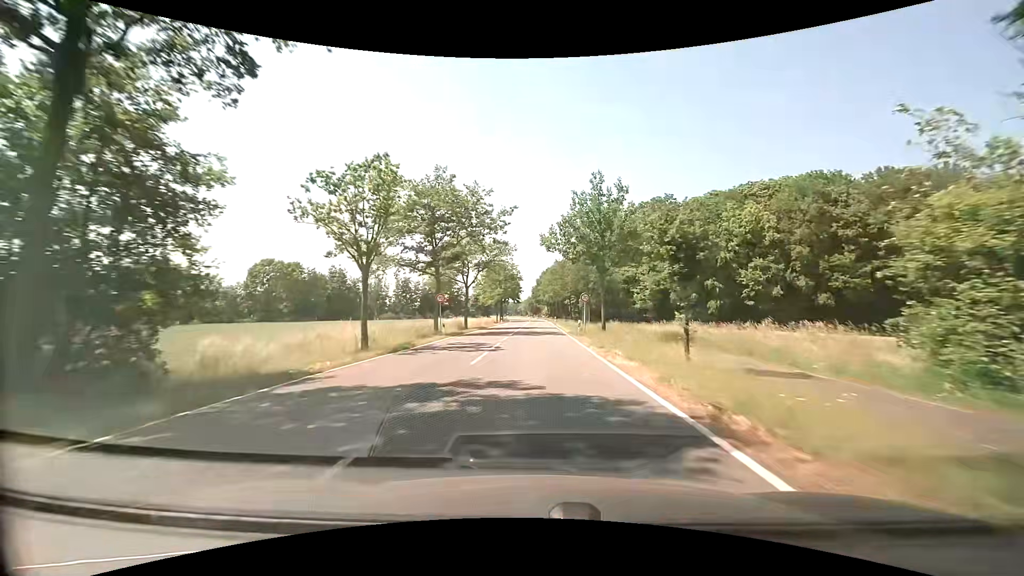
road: secondary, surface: asphalt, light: Day
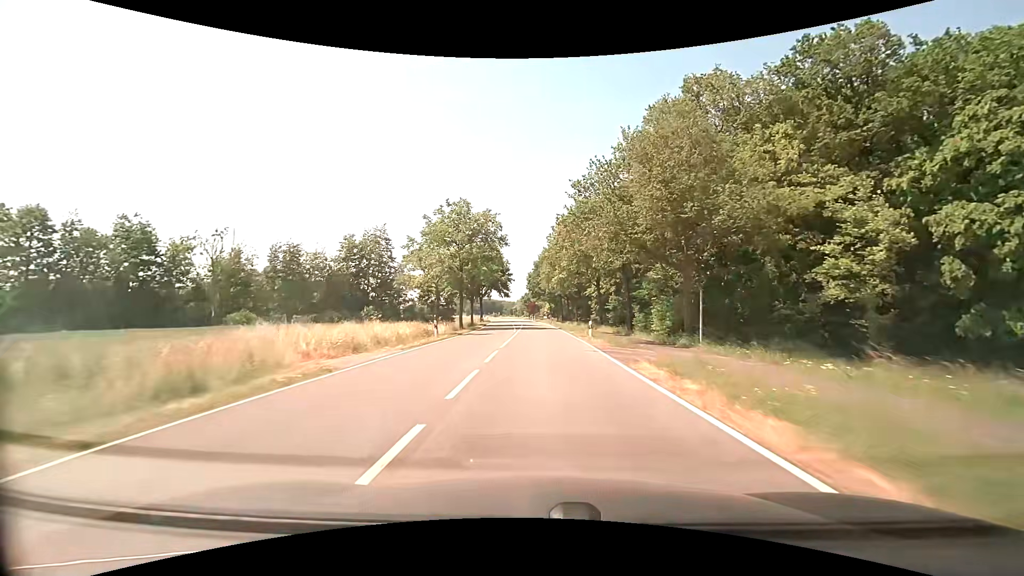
(+0.1, +53.8) m; 0°
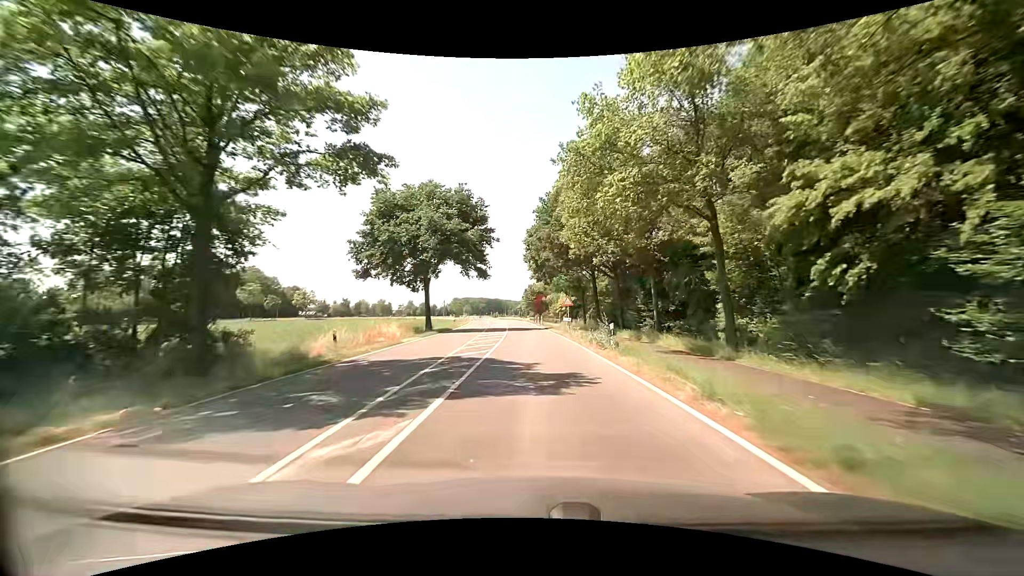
(+0.1, +54.0) m; -1°
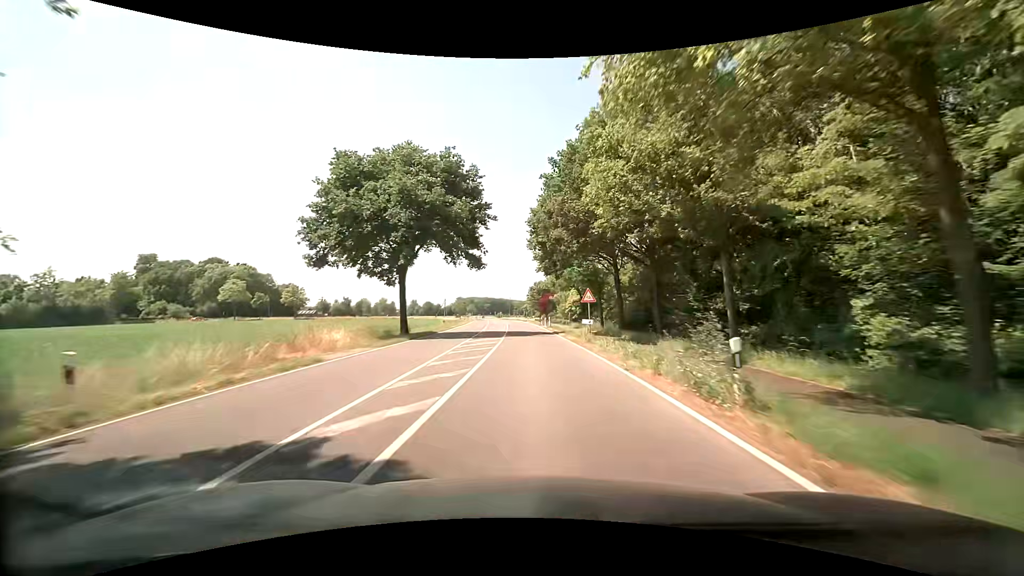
(0.0, +10.8) m; 0°
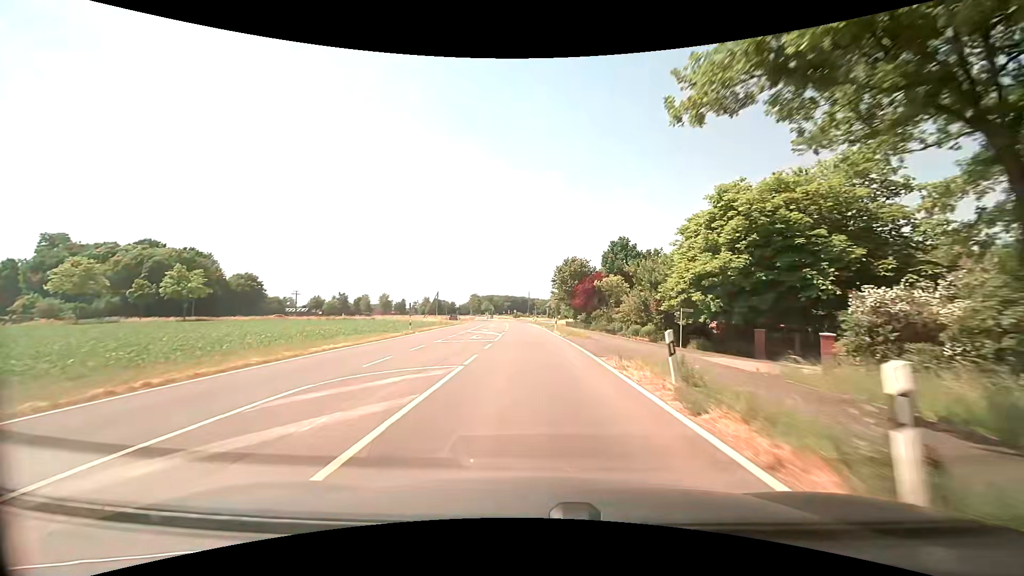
(-1.5, +54.4) m; -3°
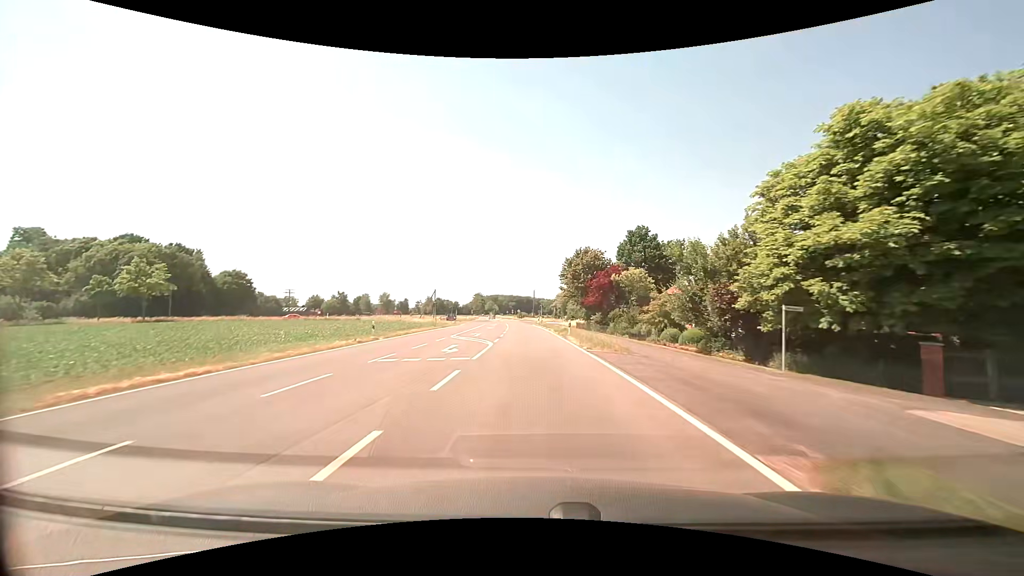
(0.0, +10.9) m; -1°
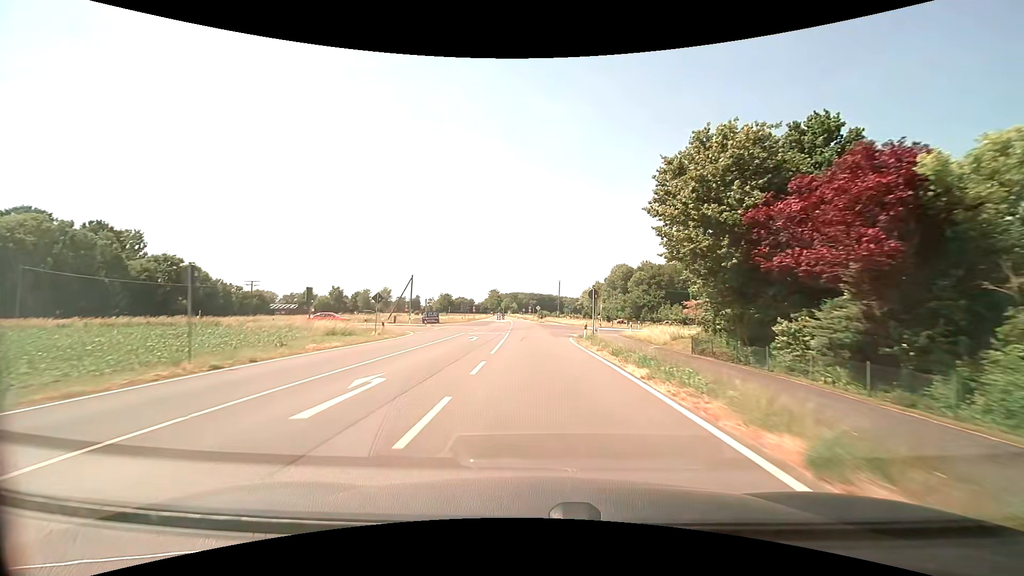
(-0.7, +43.8) m; -2°
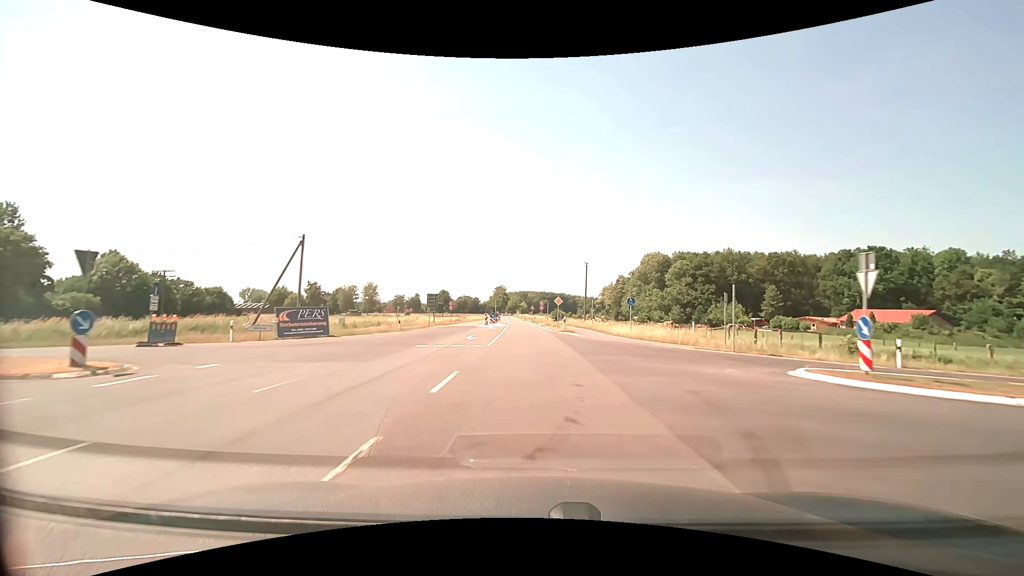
(-0.5, +43.8) m; -1°
(0, +10) (0, +20) (0, +30) (-1, +40) (-1, +50) (-1, +60) (-2, +70) (-2, +80) (-3, +90) (-3, +100) m
